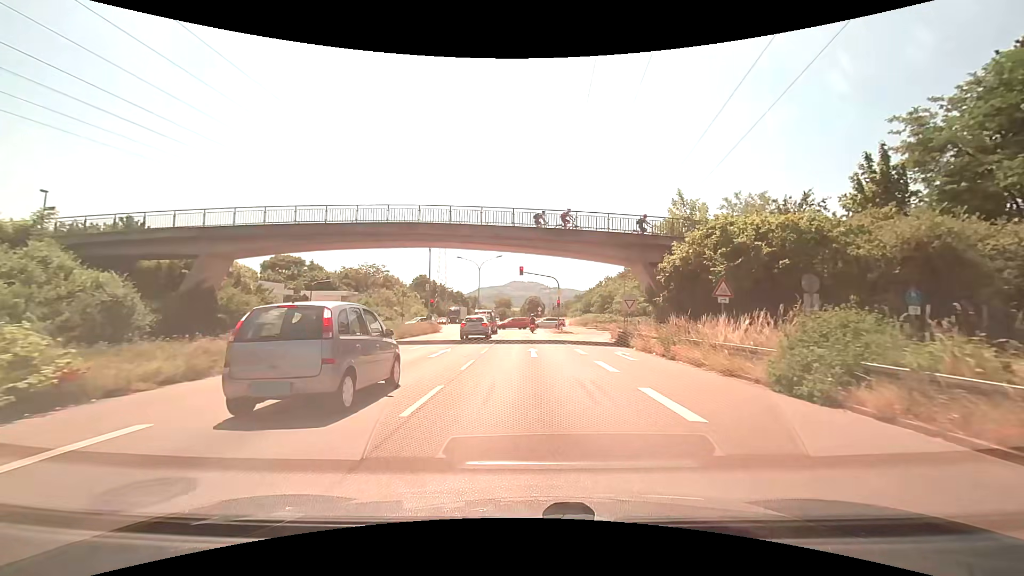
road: trunk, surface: asphalt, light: Day
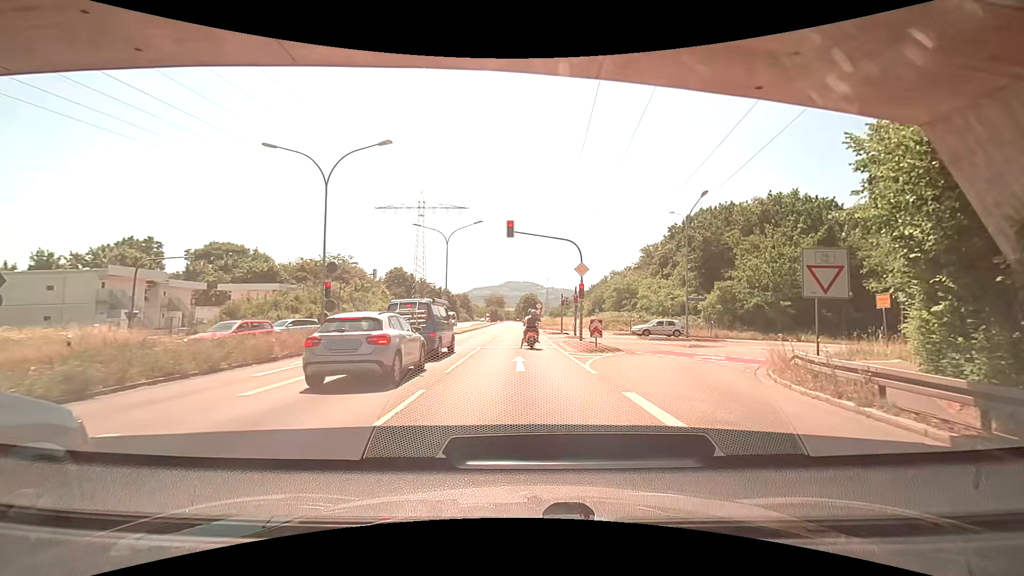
(0.0, +24.1) m; 0°
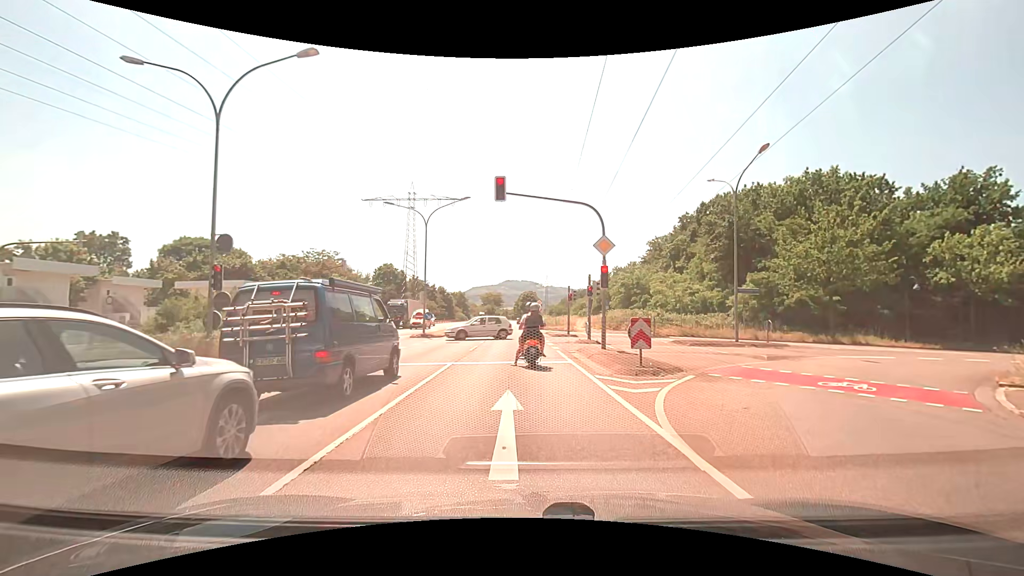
(0.0, +8.2) m; +1°
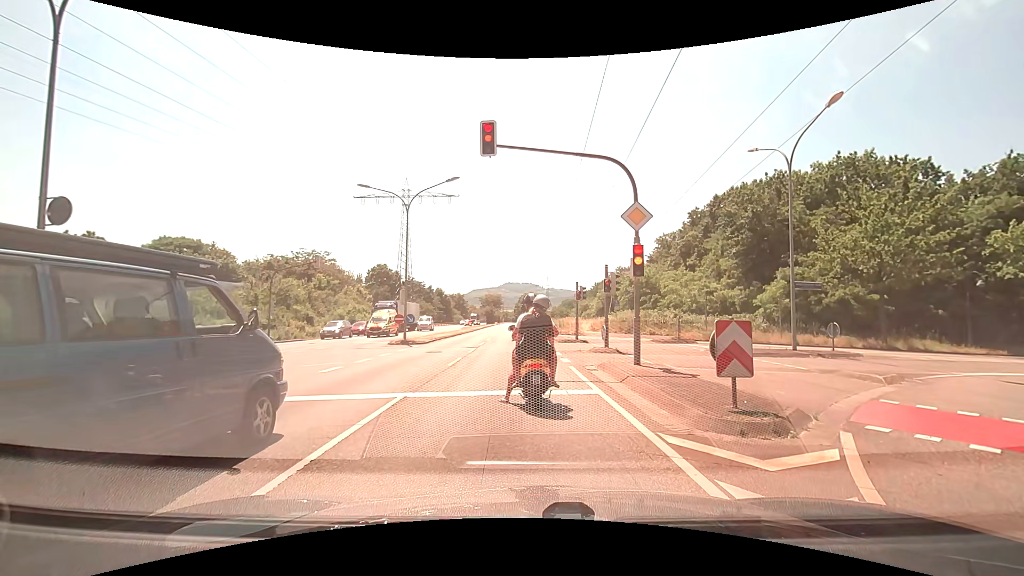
(-0.1, +5.4) m; -1°
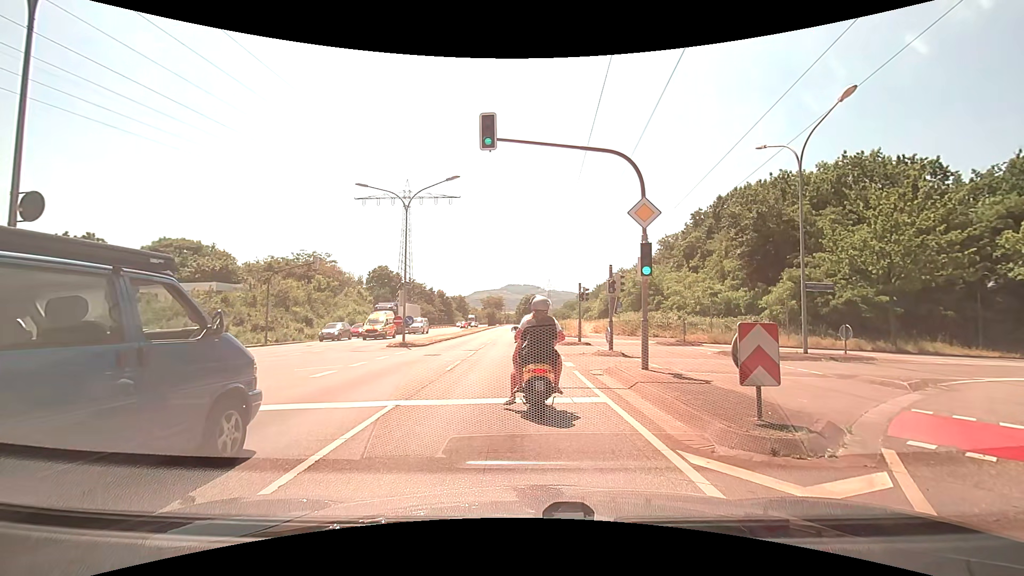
(0.0, +0.7) m; 0°
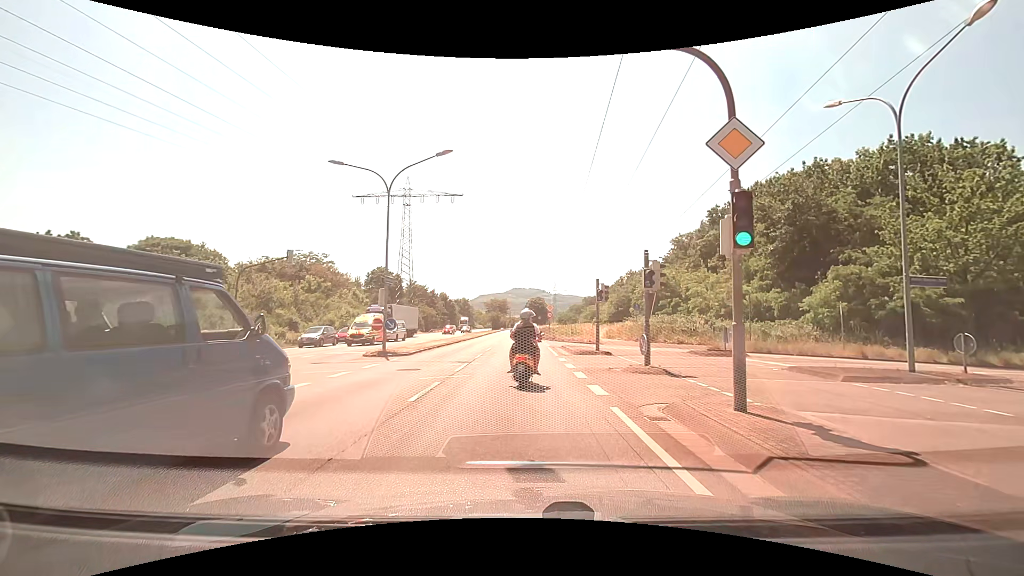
(-0.1, +5.3) m; -1°
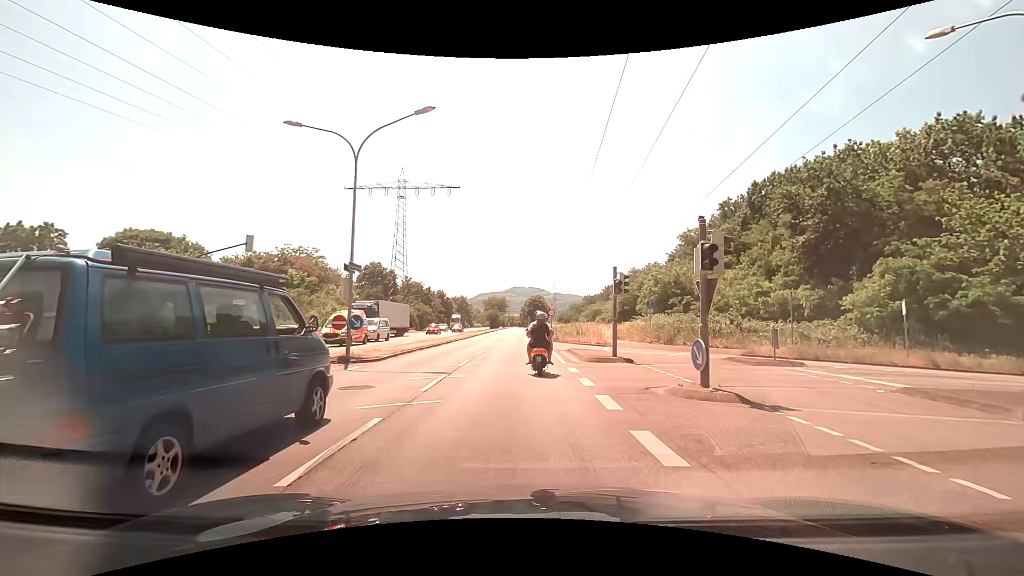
(0.0, +4.9) m; 0°
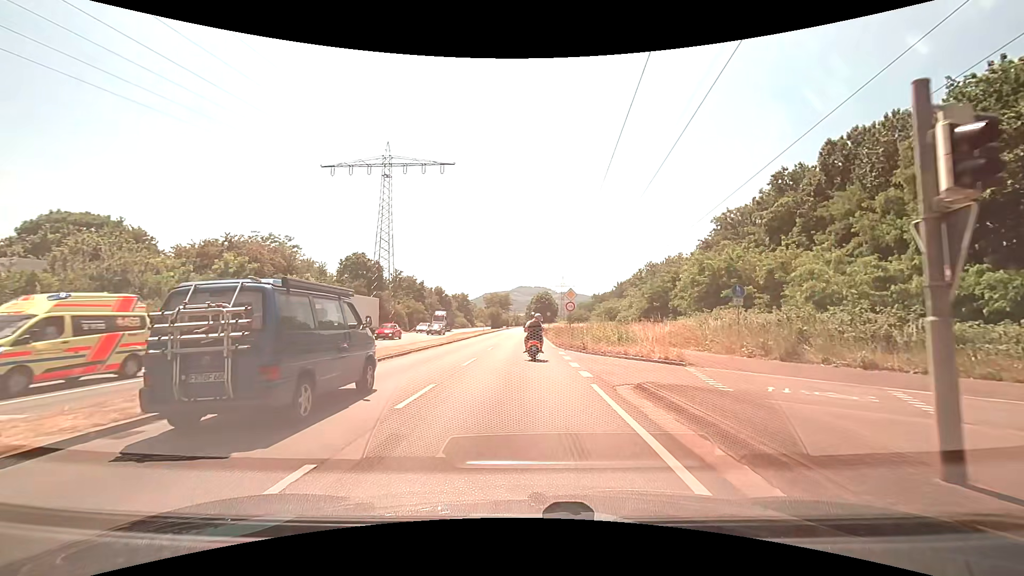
(0.0, +14.8) m; 0°
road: primary
(0, +10) (0, +20) (-1, +30) (-1, +40) (0, +50) (0, +60) (0, +70) (0, +80) (0, +90) (0, +100) m
